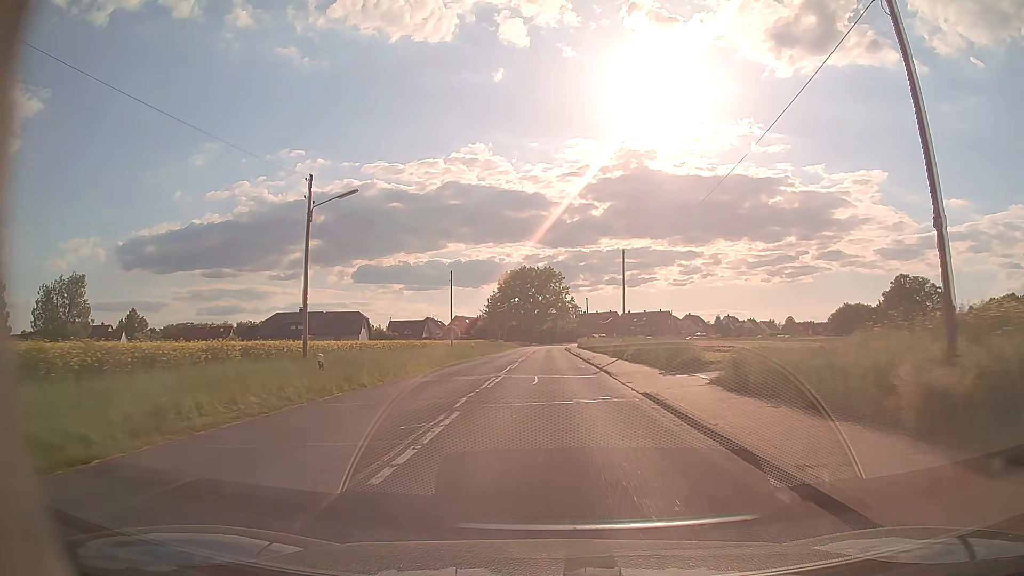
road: tertiary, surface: asphalt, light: Day
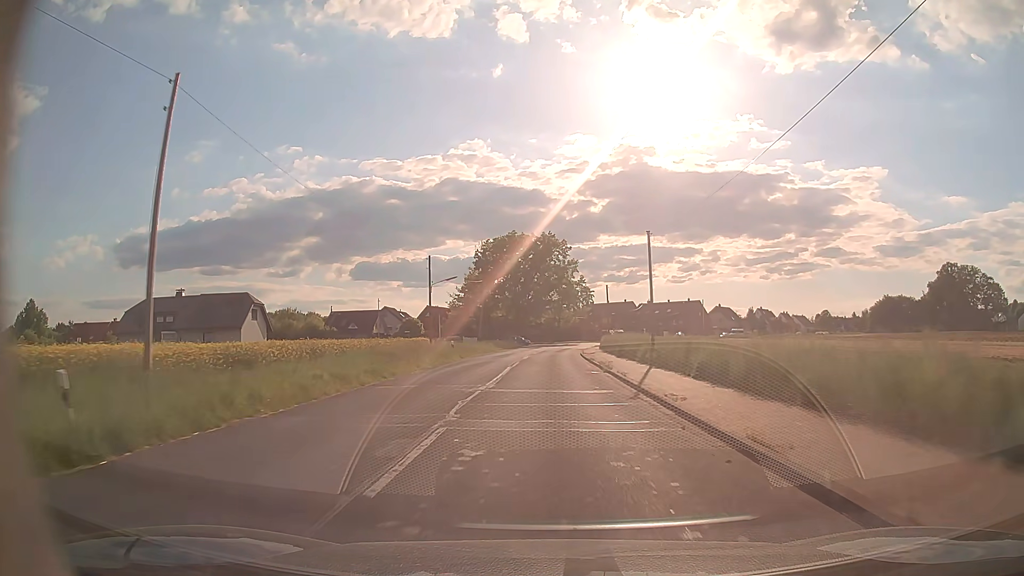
(0.0, +48.6) m; 0°
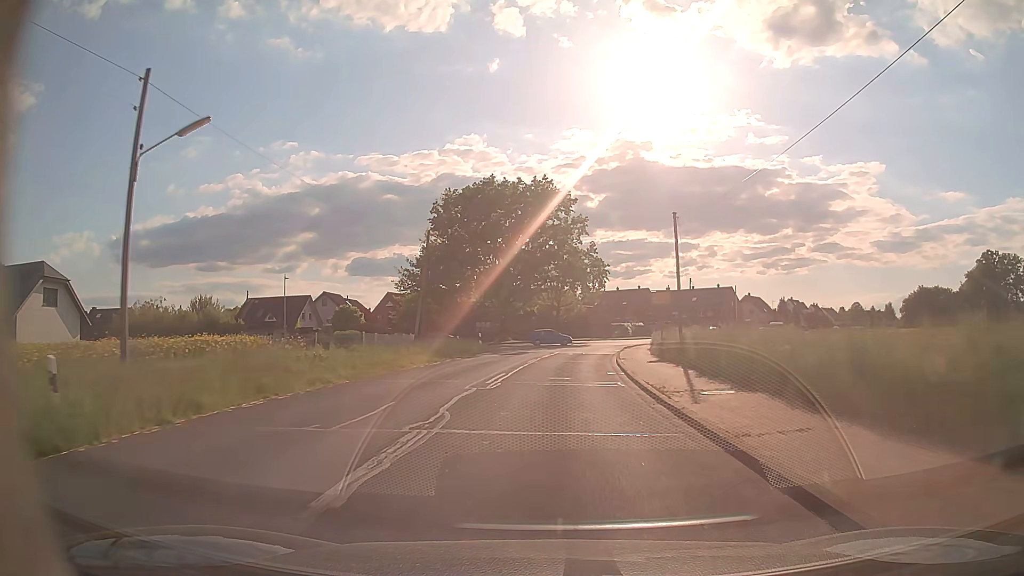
(+0.2, +36.5) m; 0°
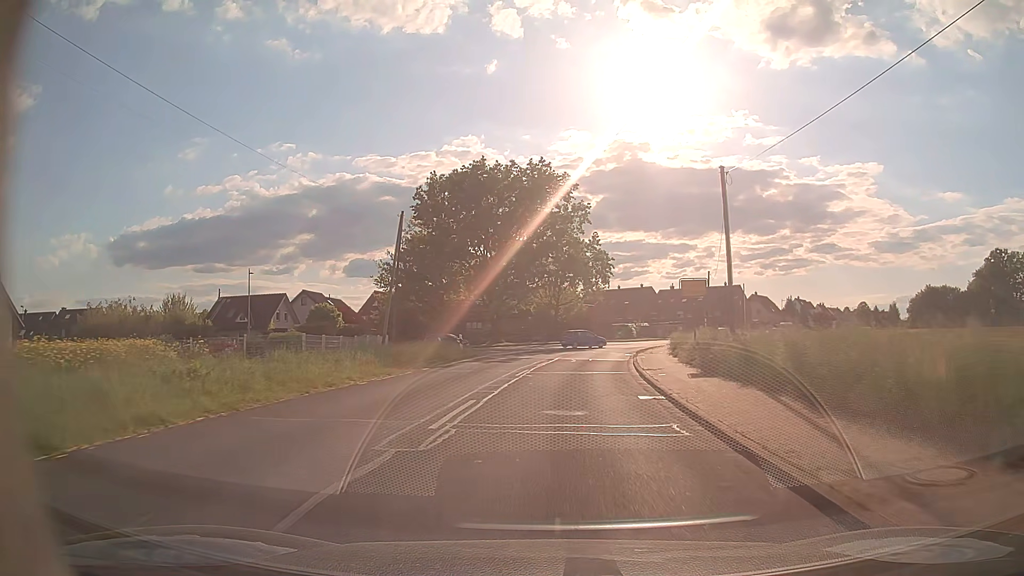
(0.0, +8.2) m; 0°
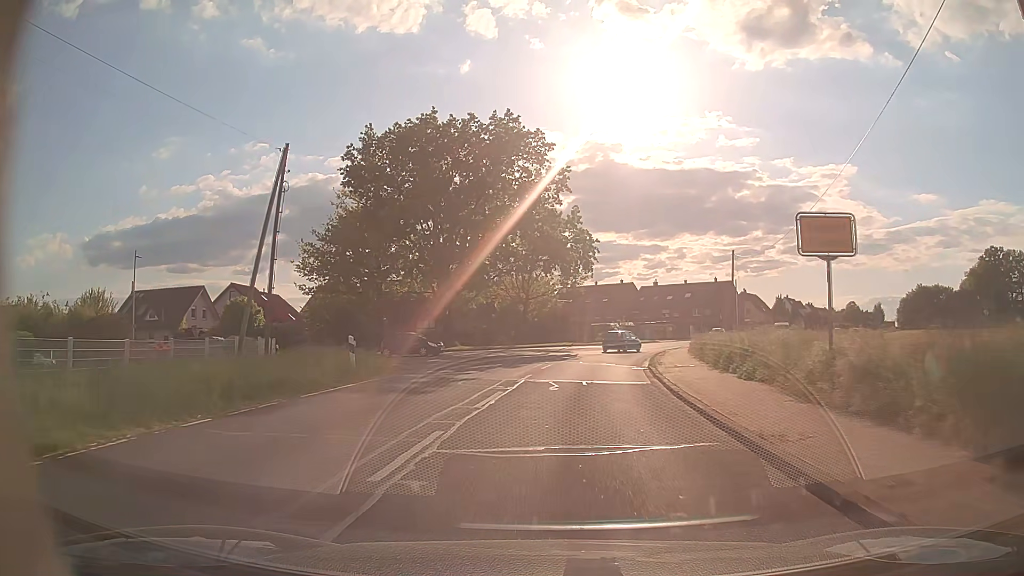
(+0.2, +14.8) m; +2°
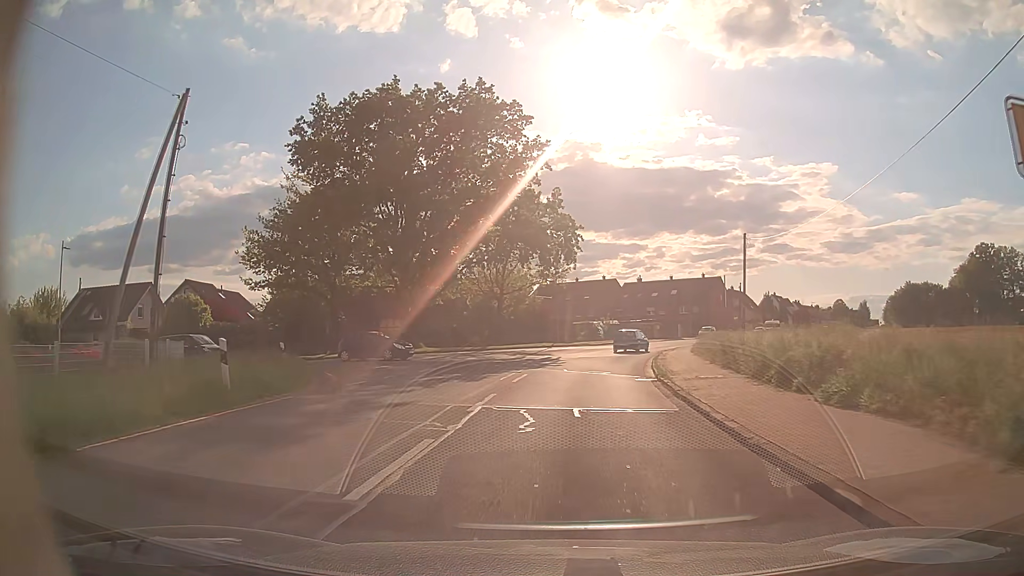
(+0.1, +6.6) m; +1°
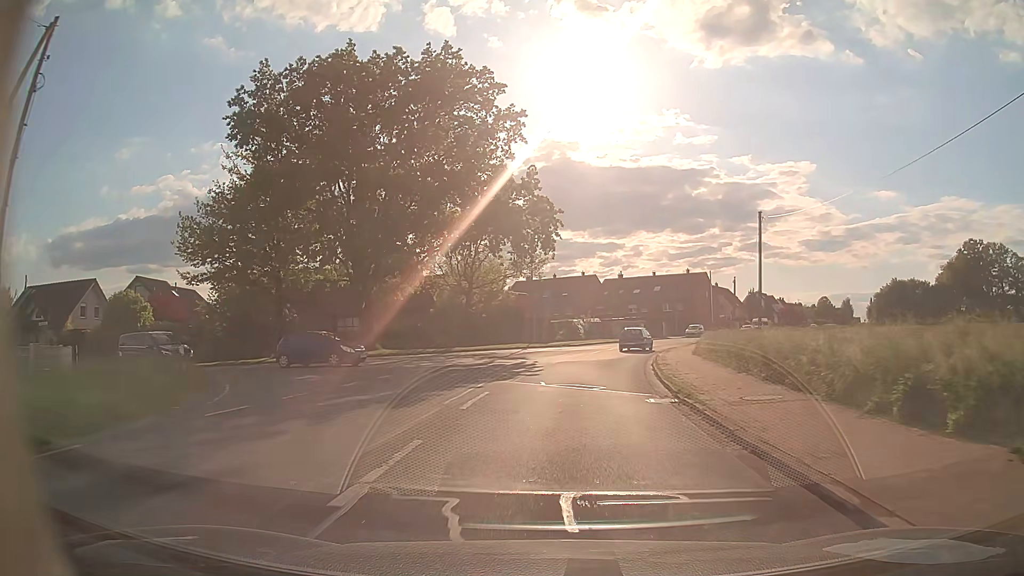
(+0.1, +6.1) m; +2°
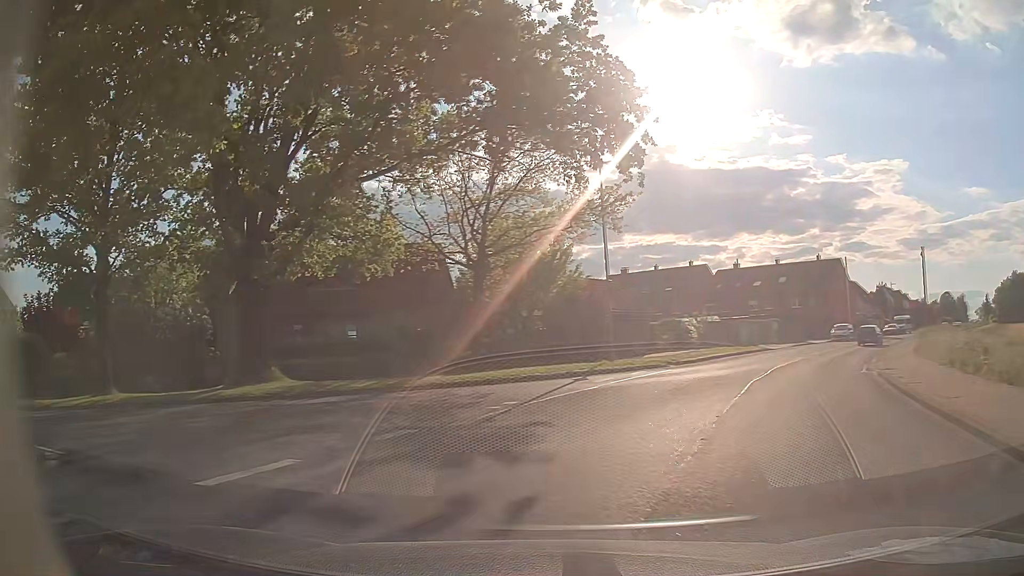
(+0.9, +22.4) m; -7°
(-4, +9) (-13, +13) (-23, +15) (-32, +15) (-42, +14) (-52, +13) (-62, +12) (-72, +10) (-82, +8) (-92, +6) m
